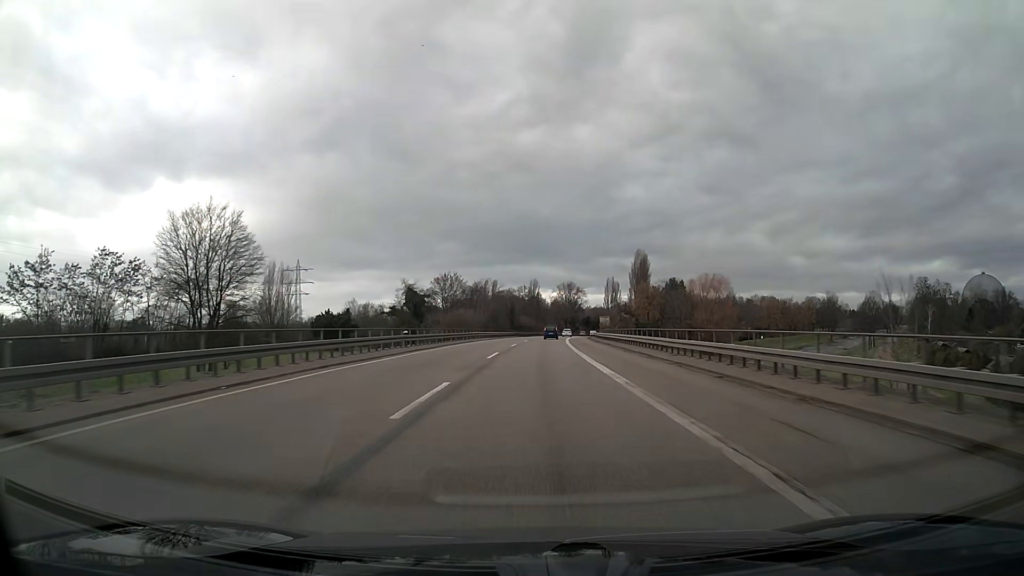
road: trunk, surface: asphalt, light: Day
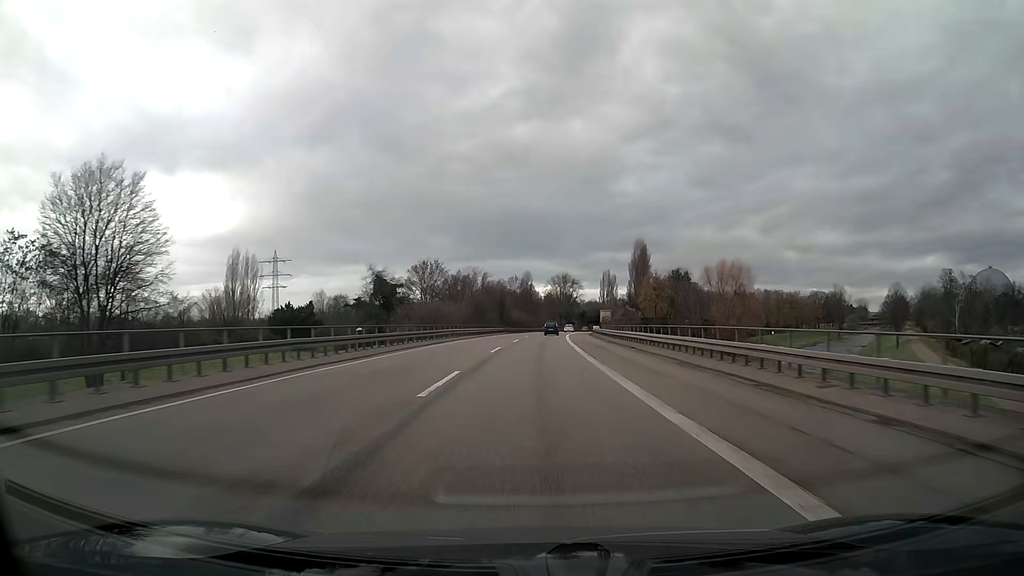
(+0.1, +15.3) m; +1°
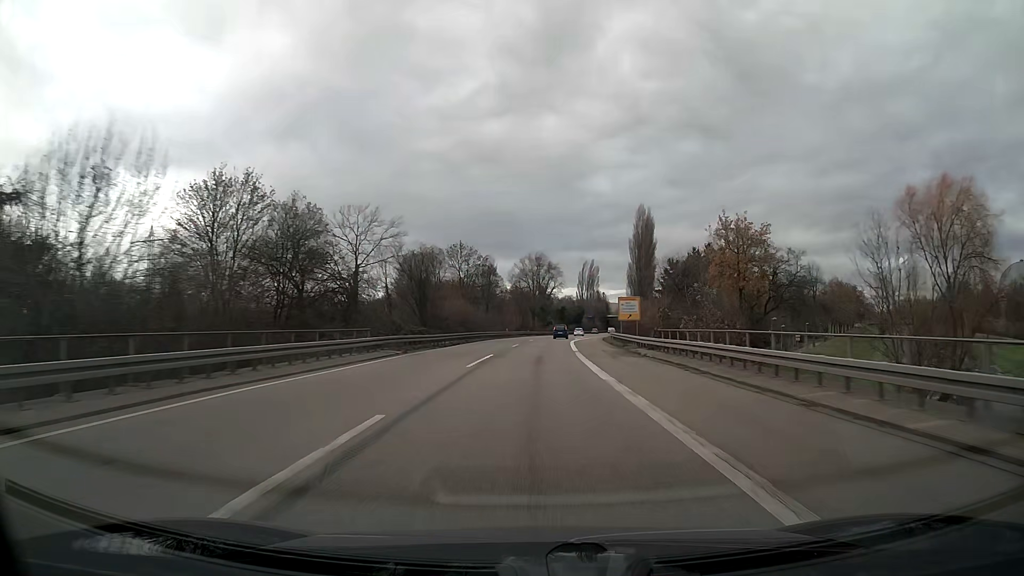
(+1.5, +62.1) m; +3°
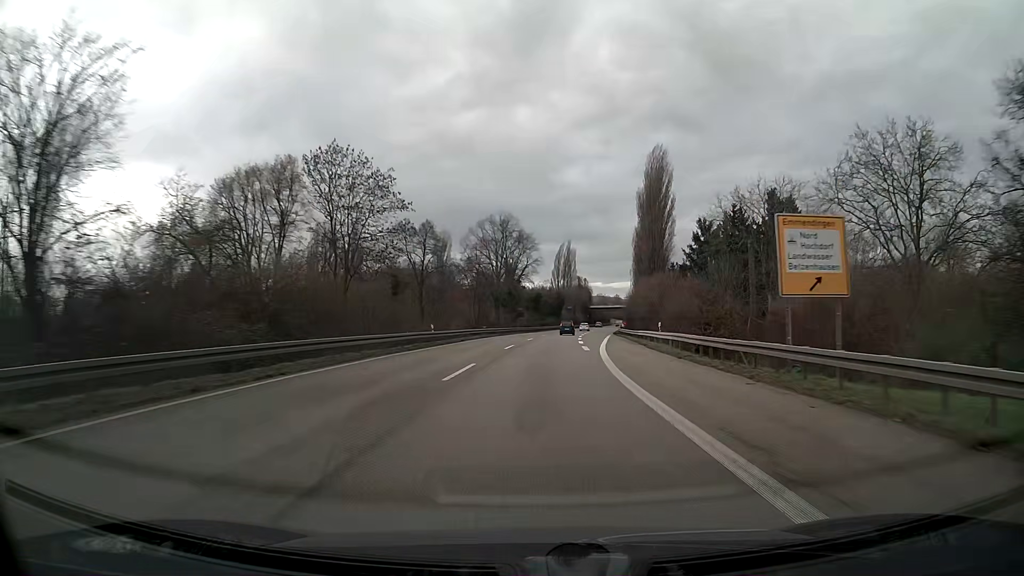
(+1.1, +47.5) m; +3°
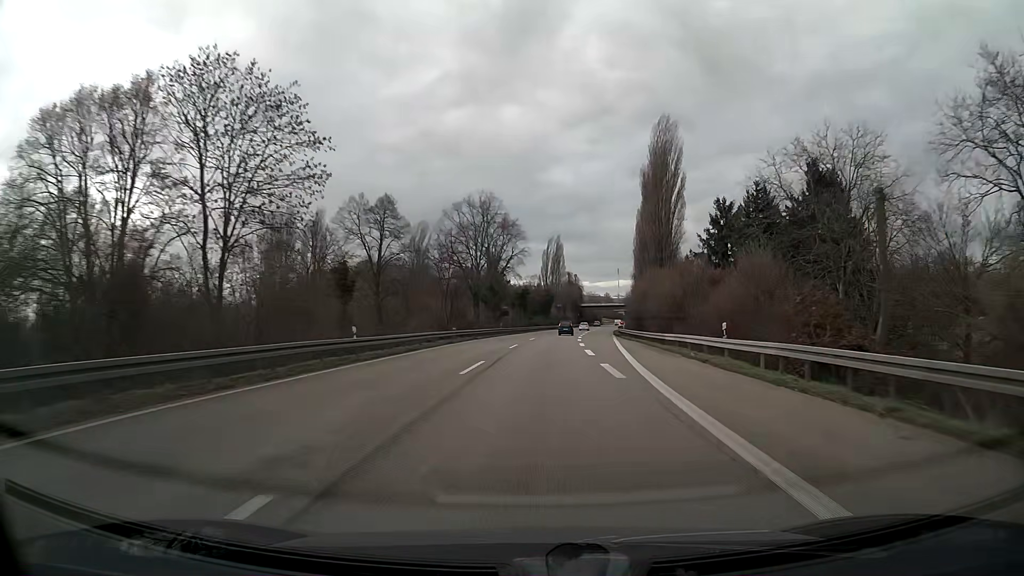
(+0.2, +15.9) m; +1°
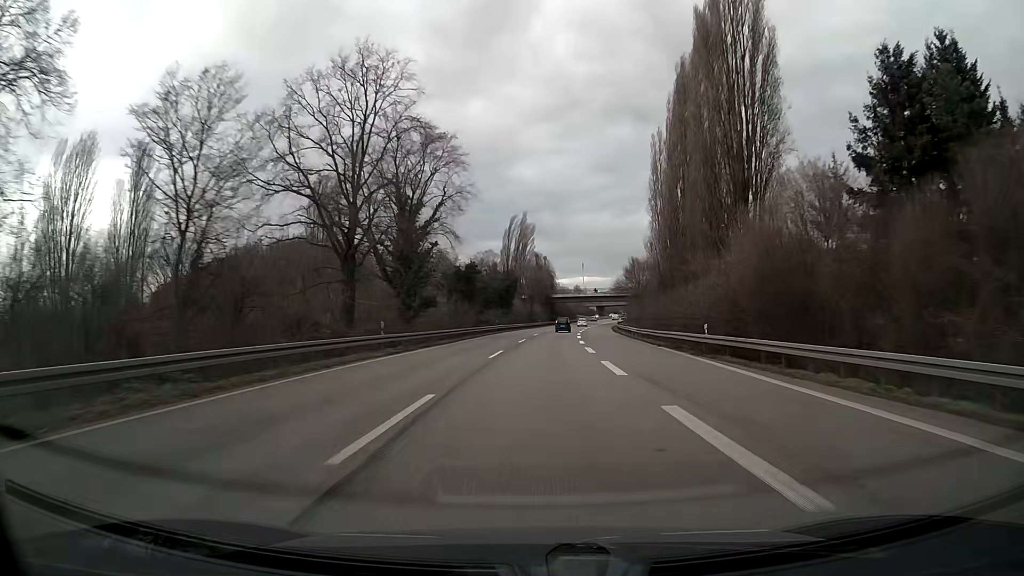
(+1.3, +48.0) m; +3°
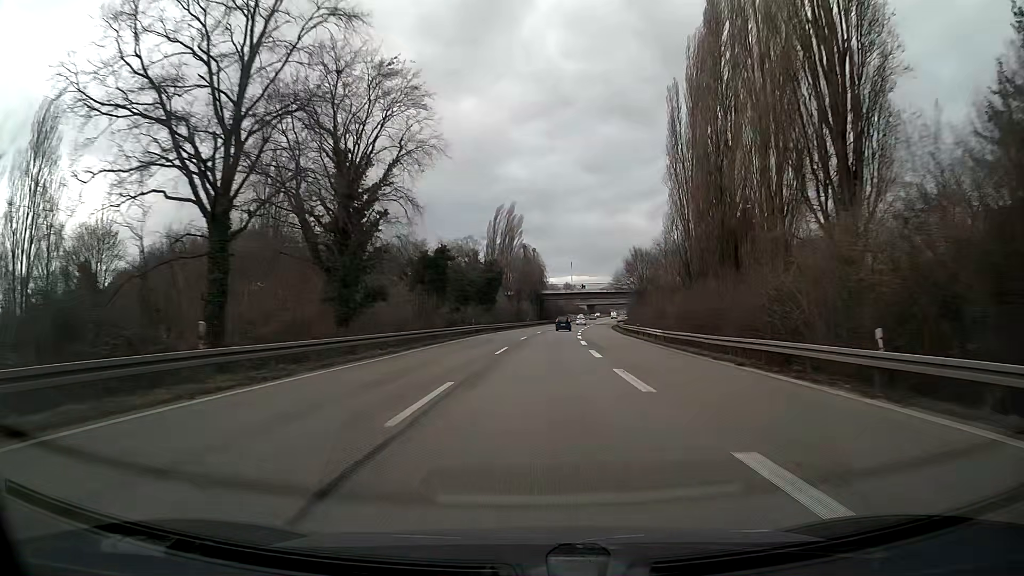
(+0.1, +16.0) m; +1°
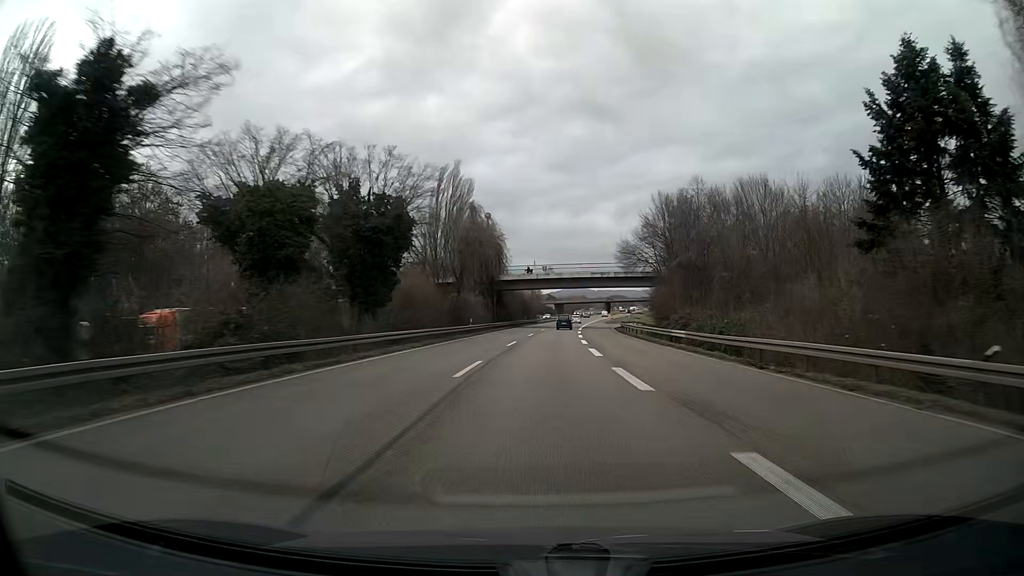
(+1.2, +48.3) m; +3°
